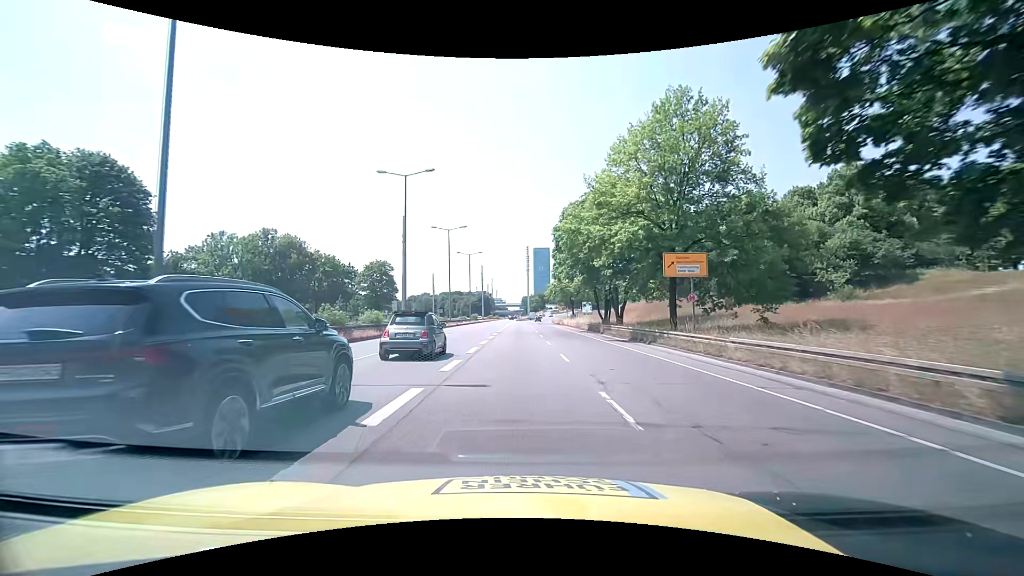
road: trunk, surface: asphalt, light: Day
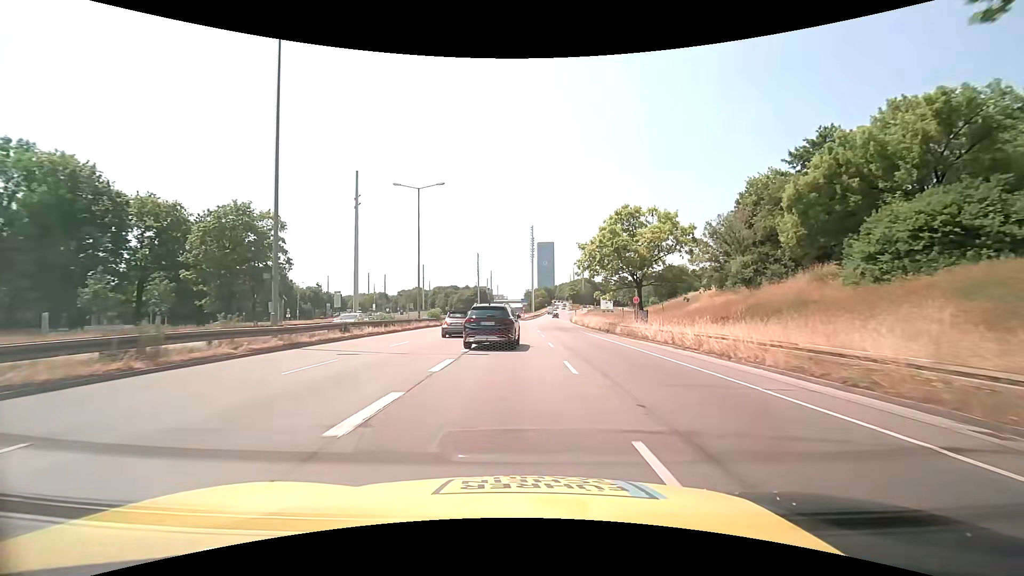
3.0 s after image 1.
(-0.1, +48.7) m; 0°
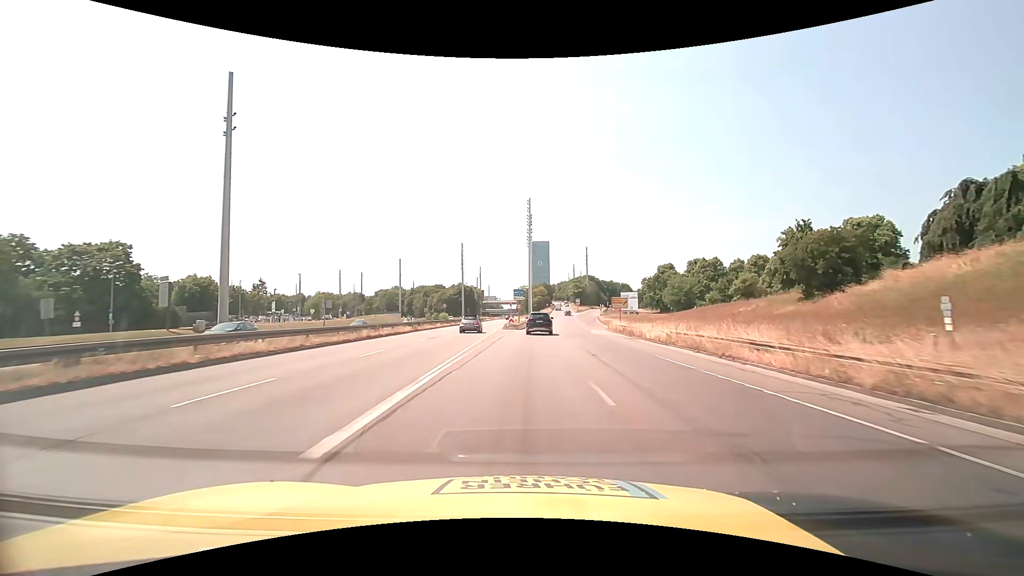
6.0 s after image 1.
(-0.4, +48.6) m; 0°
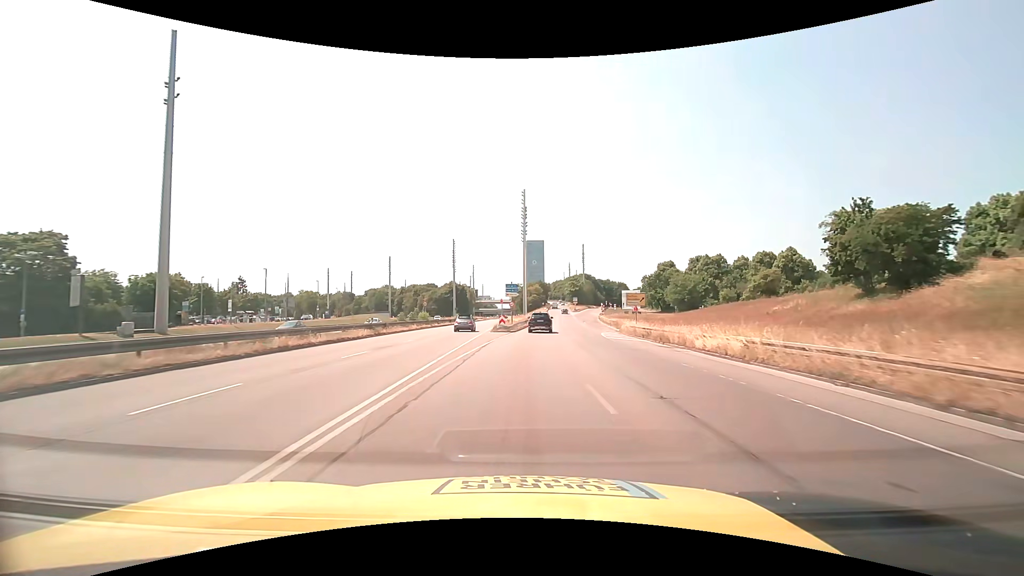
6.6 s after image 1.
(+0.1, +9.7) m; +1°
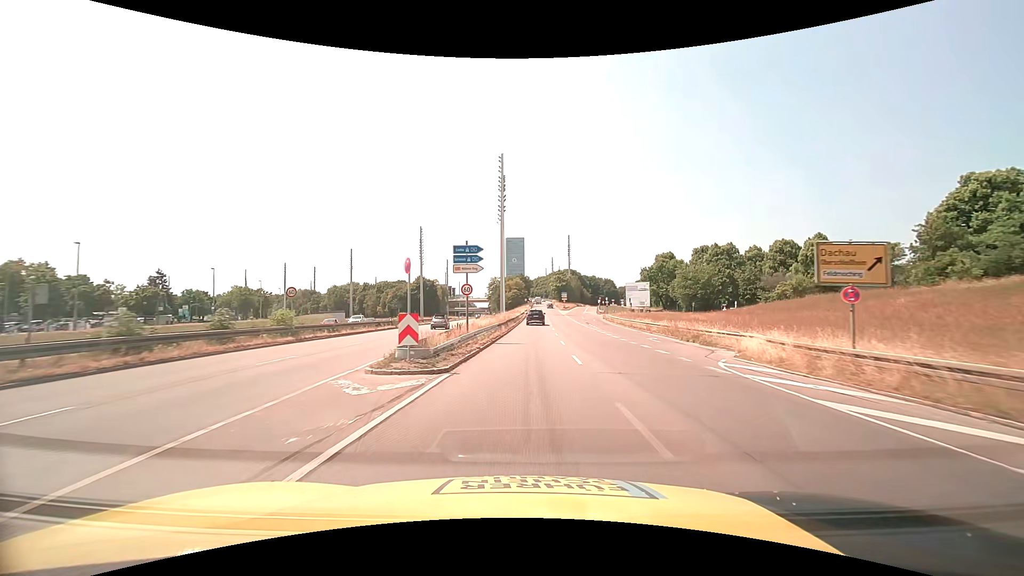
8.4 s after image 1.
(+0.5, +29.2) m; +2°
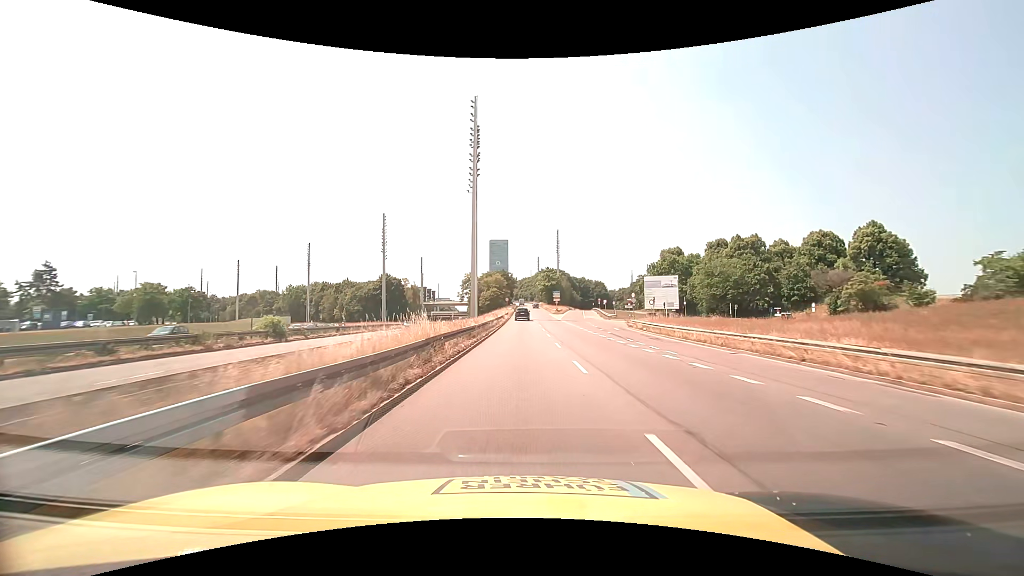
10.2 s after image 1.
(+0.6, +29.2) m; +2°
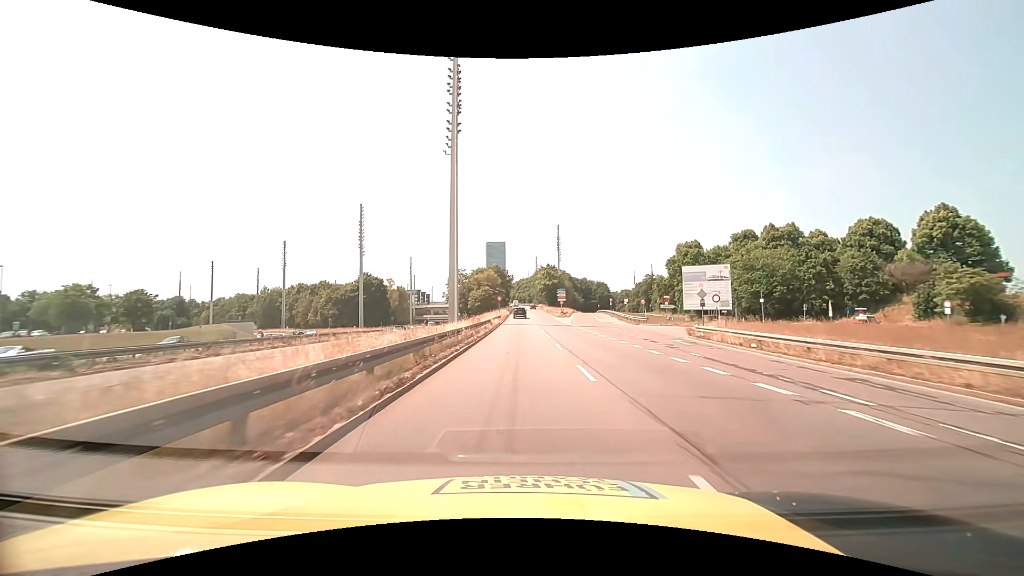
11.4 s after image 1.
(0.0, +19.4) m; 0°
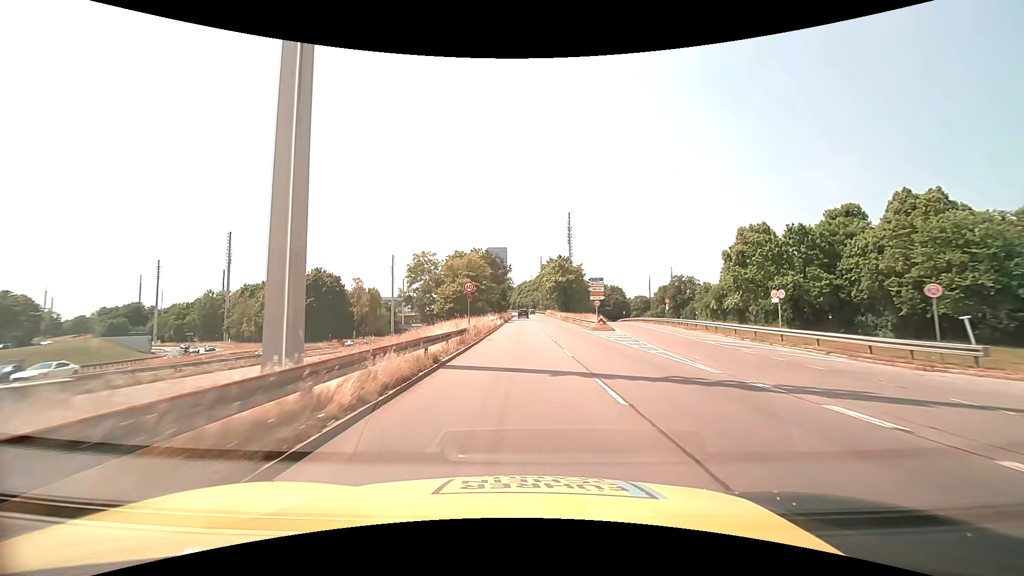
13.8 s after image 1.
(-0.2, +38.6) m; 0°
(0, +10) (0, +20) (0, +30) (+1, +40) (+1, +50) (+2, +60) (+3, +70) (+3, +80) (+3, +90) (+3, +100) m
